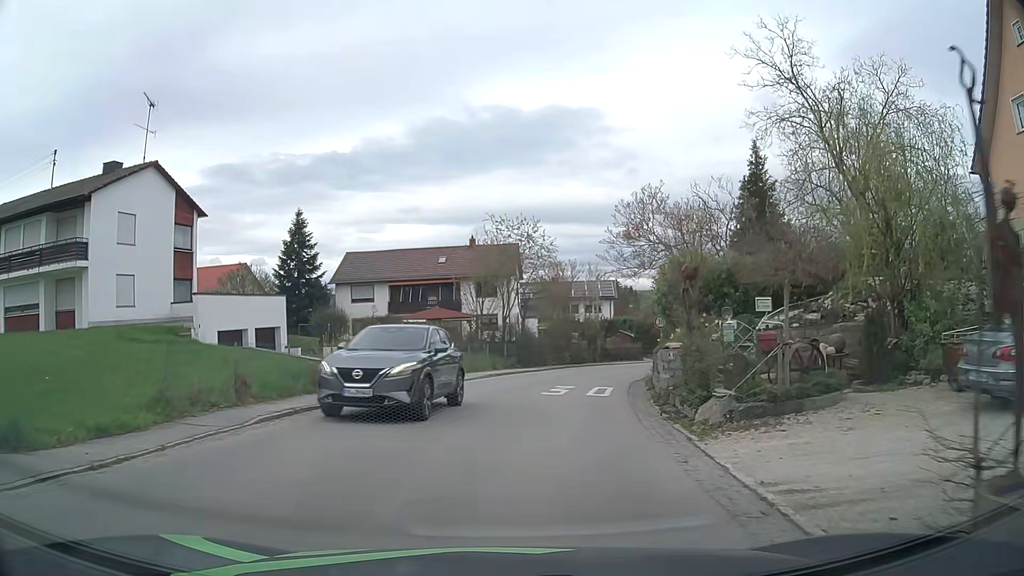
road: unclassified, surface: asphalt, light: Day
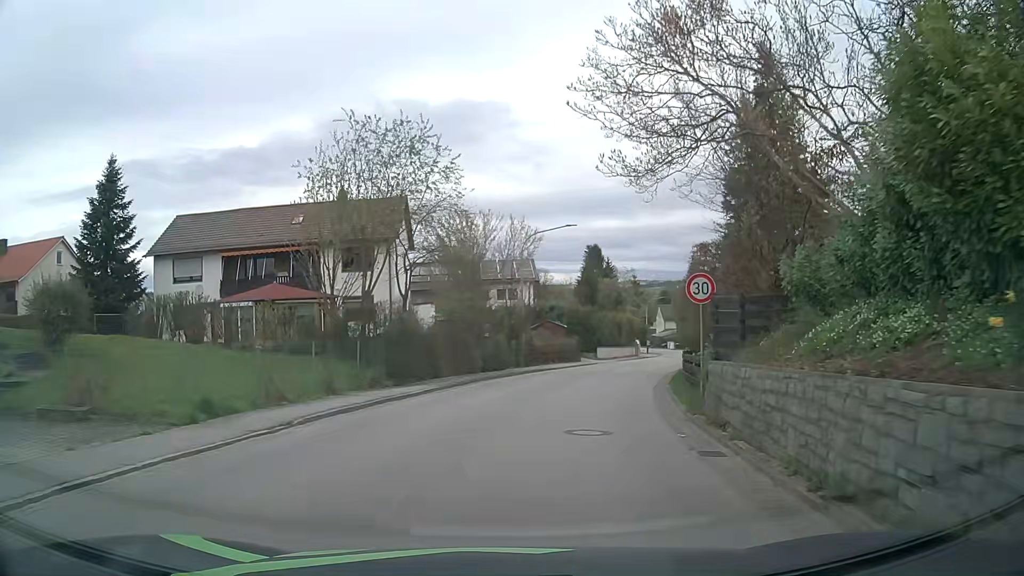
(+0.9, +17.6) m; +7°
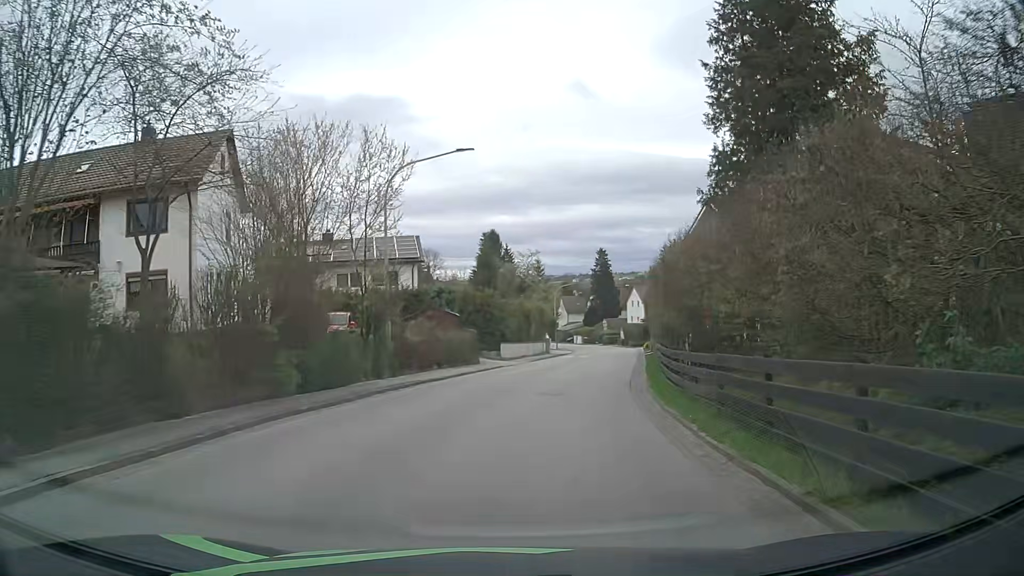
(+1.1, +13.3) m; +9°
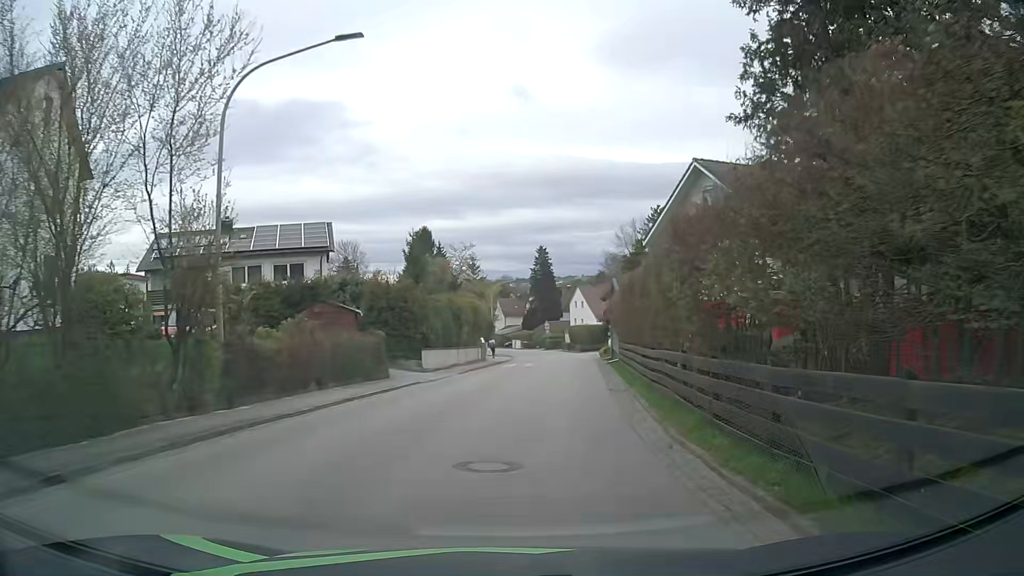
(+0.4, +9.1) m; +6°
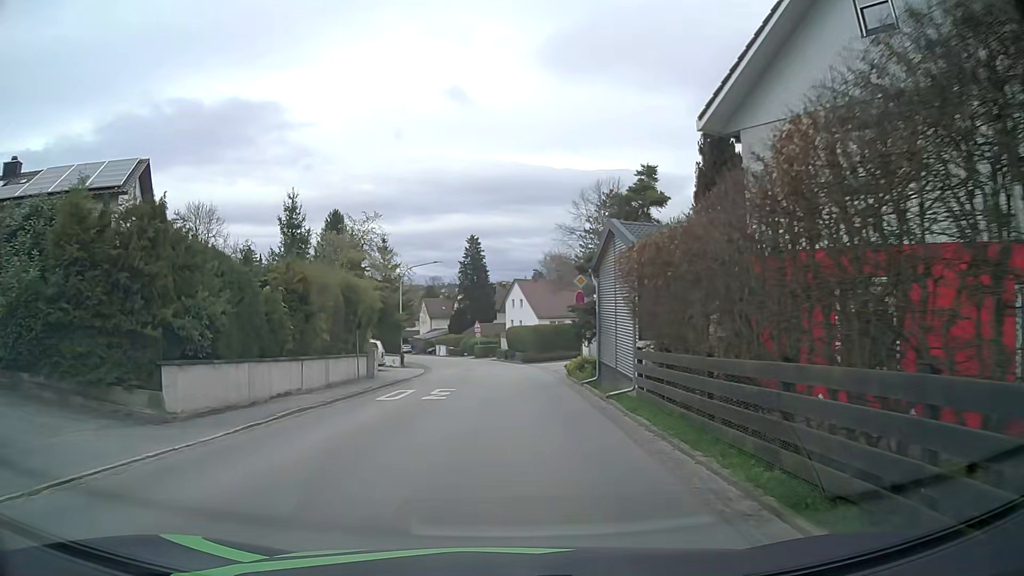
(+0.9, +18.6) m; +5°
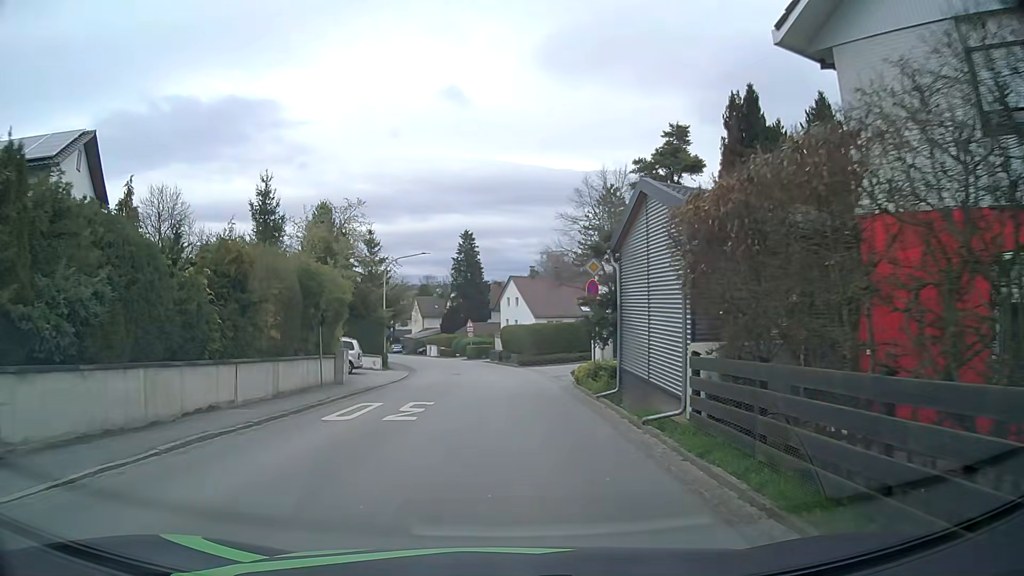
(0.0, +4.6) m; 0°
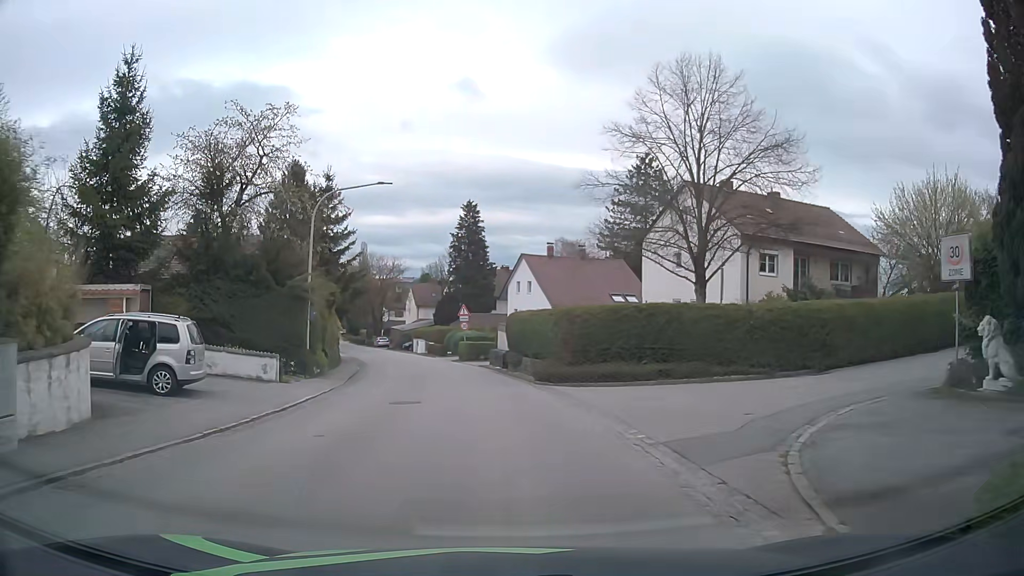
(+0.1, +18.3) m; 0°
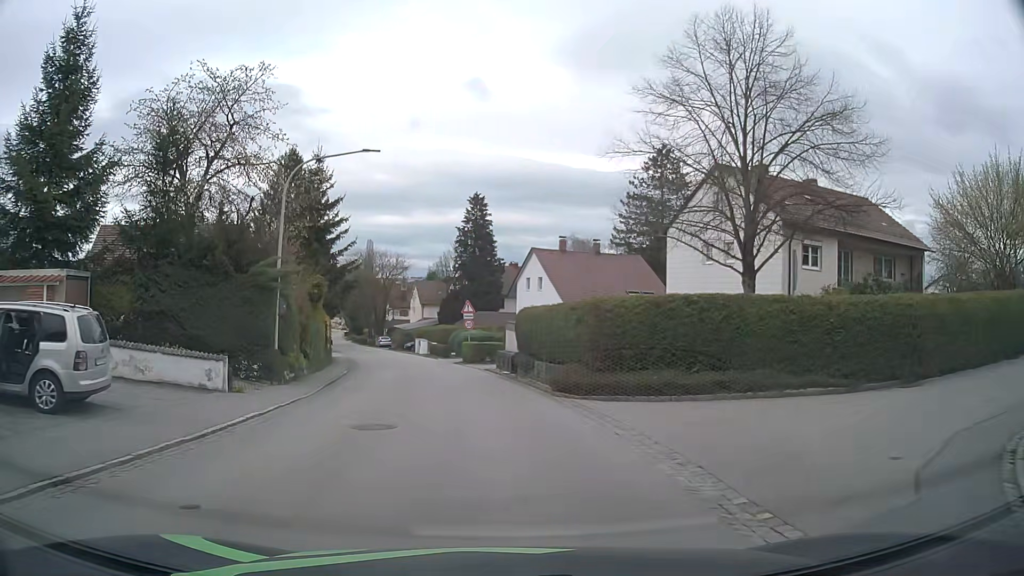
(-0.1, +4.5) m; -2°
